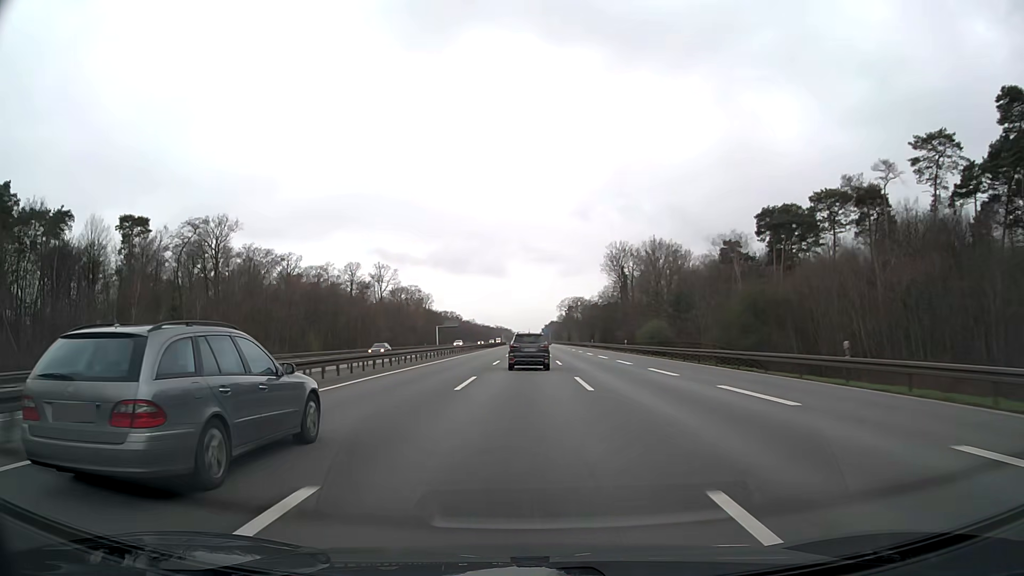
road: motorway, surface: asphalt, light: Day
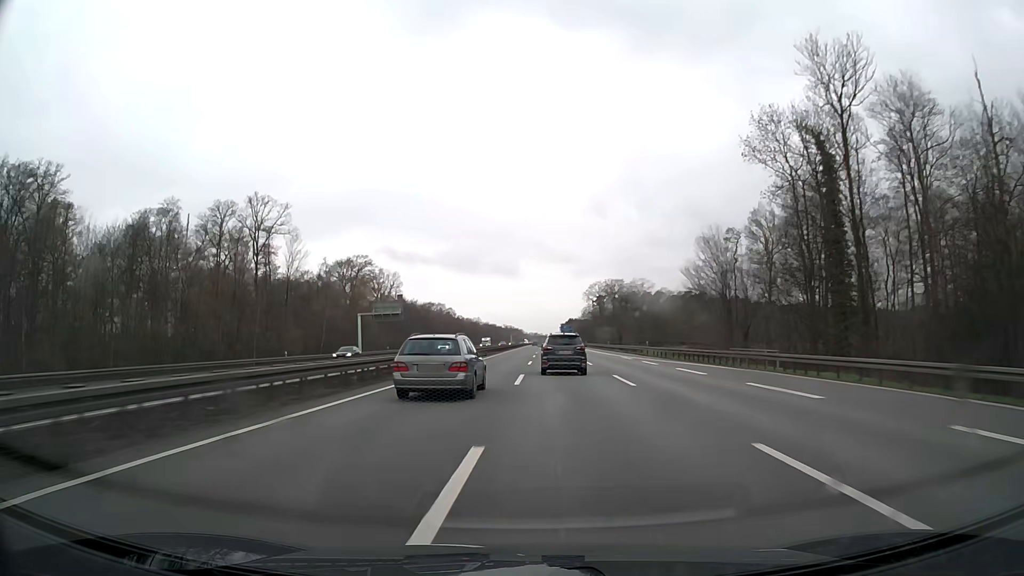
(-0.7, +106.1) m; -1°
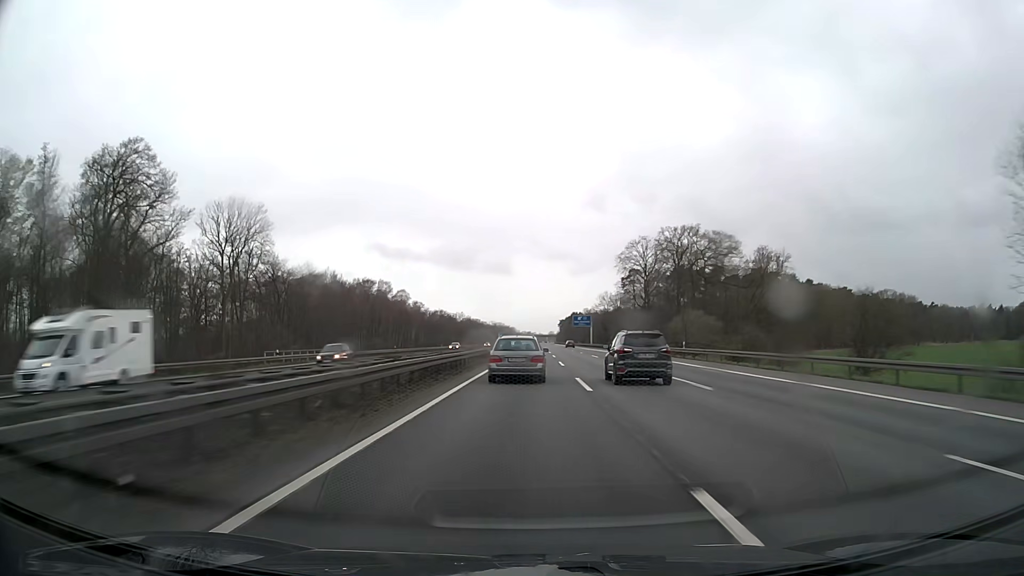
(+0.1, +110.2) m; 0°
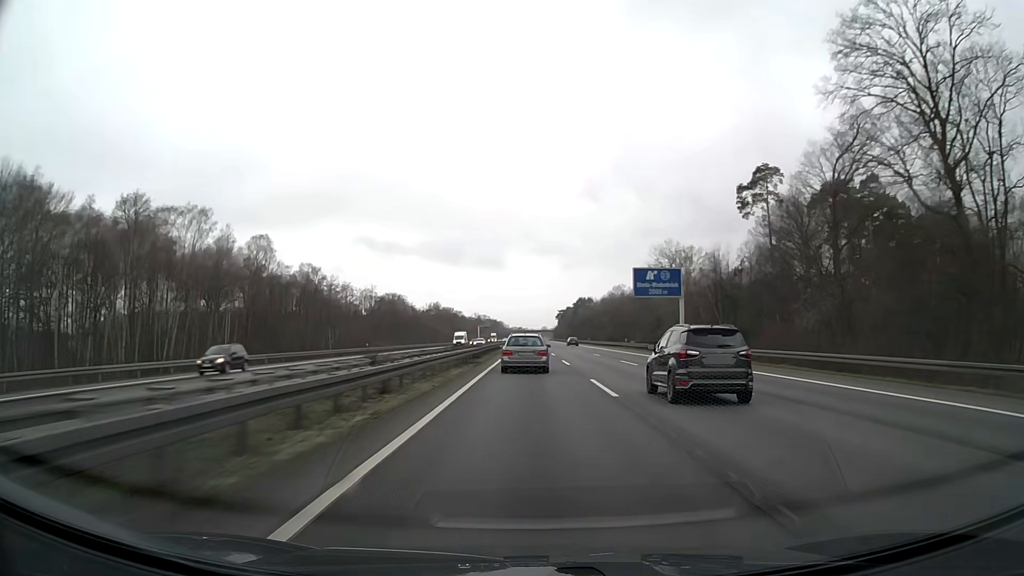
(+1.0, +111.6) m; +1°
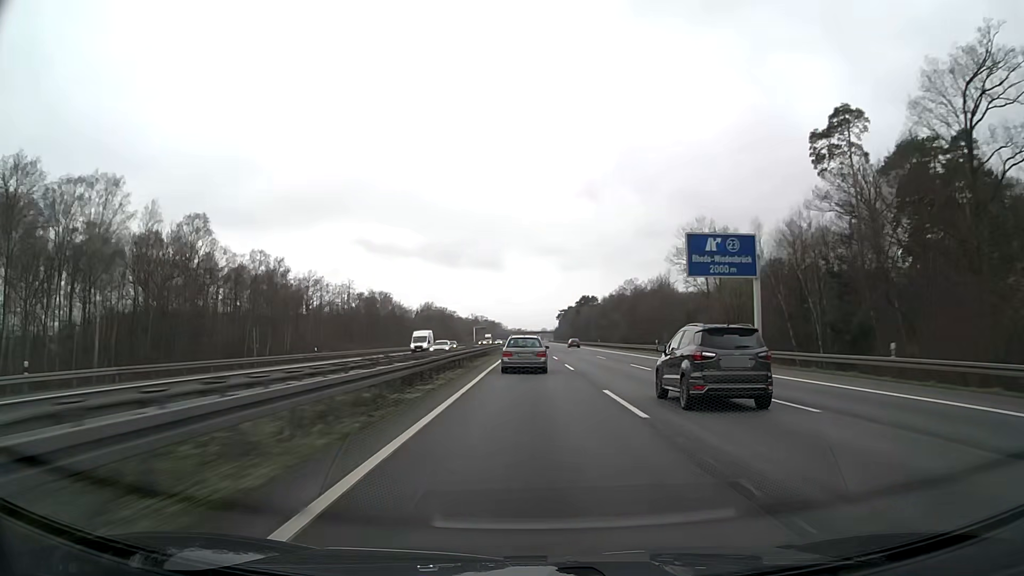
(0.0, +22.3) m; 0°
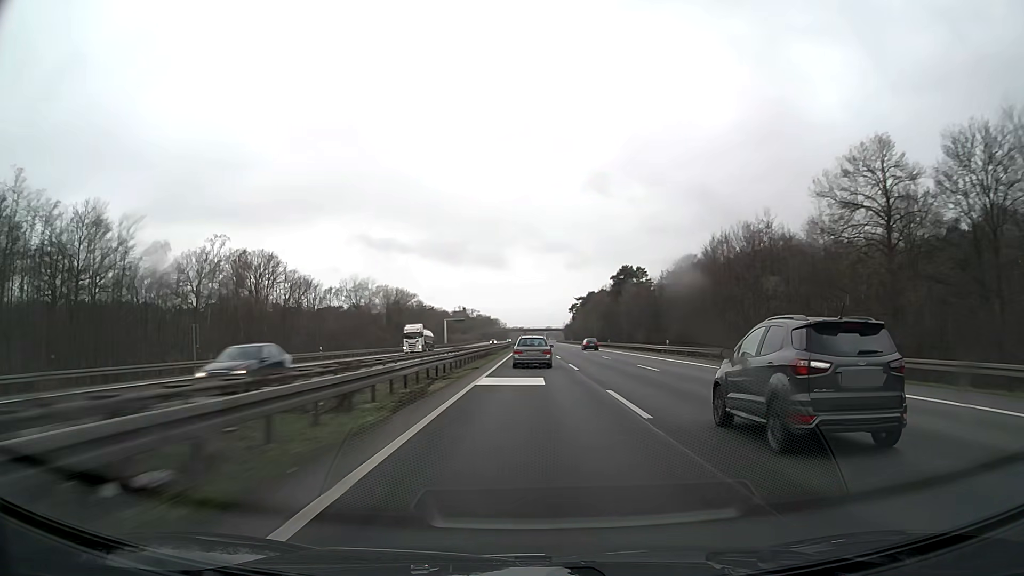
(-0.1, +111.5) m; 0°
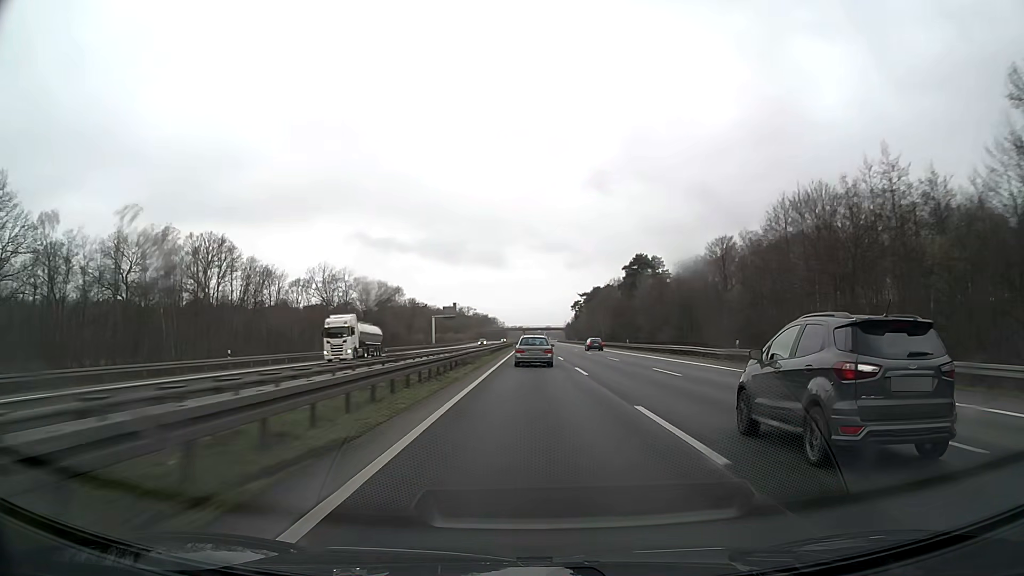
(0.0, +22.4) m; 0°
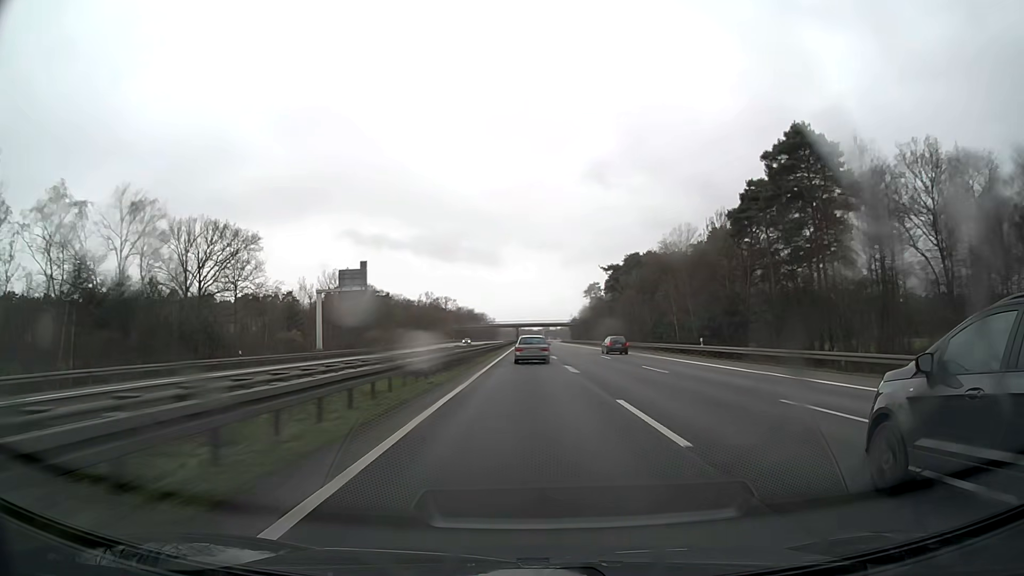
(+0.3, +89.2) m; 0°
(0, +10) (0, +20) (0, +30) (0, +40) (0, +50) (0, +60) (0, +70) (0, +80) (0, +90) (0, +100) m
